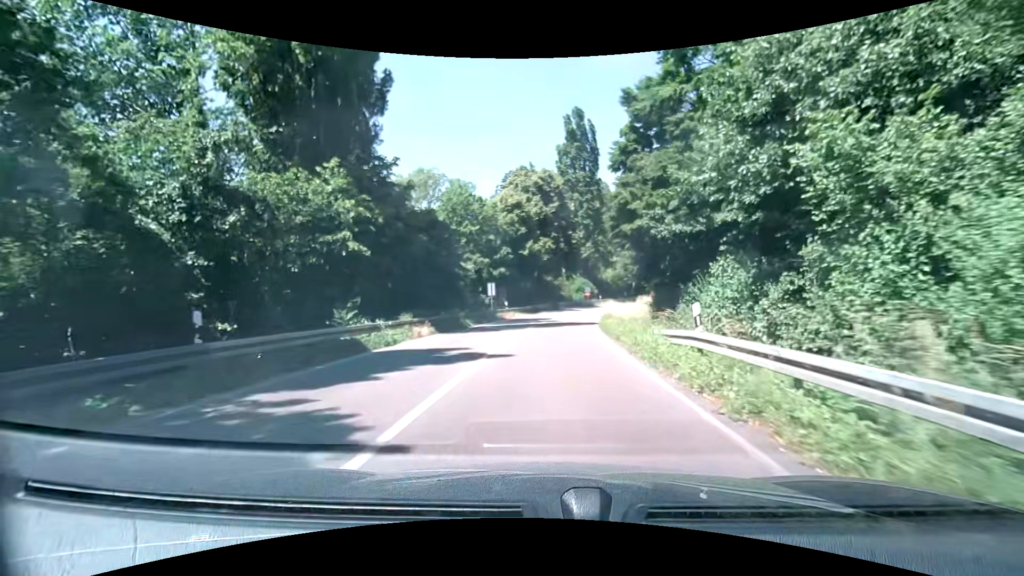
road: trunk_link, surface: asphalt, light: Day
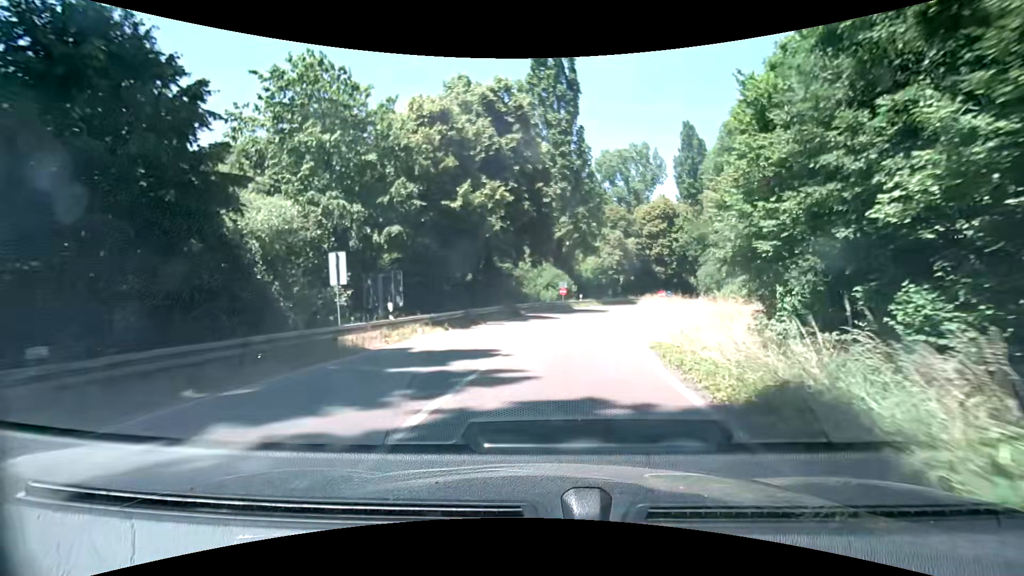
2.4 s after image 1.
(+0.6, +26.1) m; +5°
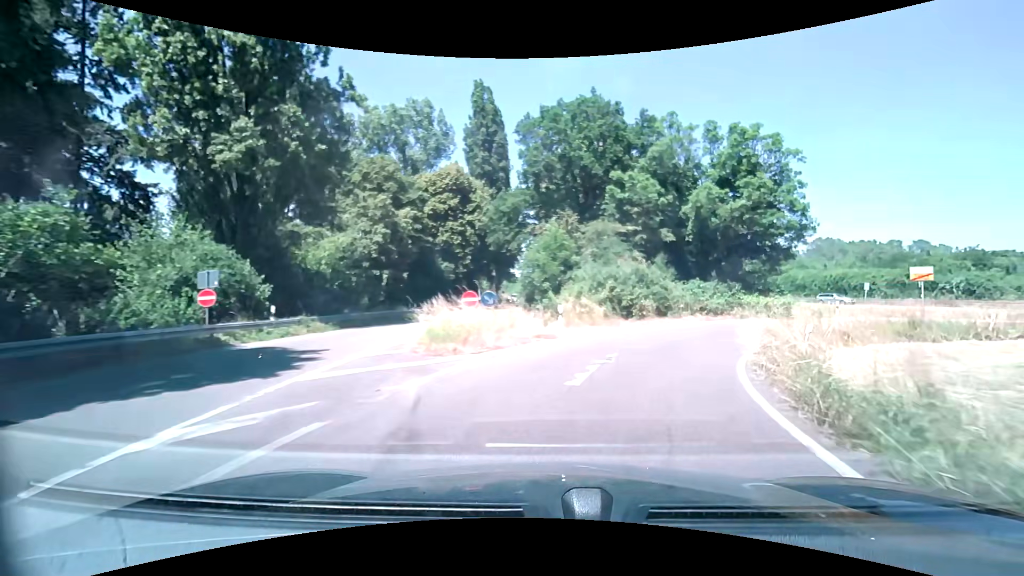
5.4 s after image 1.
(+4.6, +29.8) m; +24°
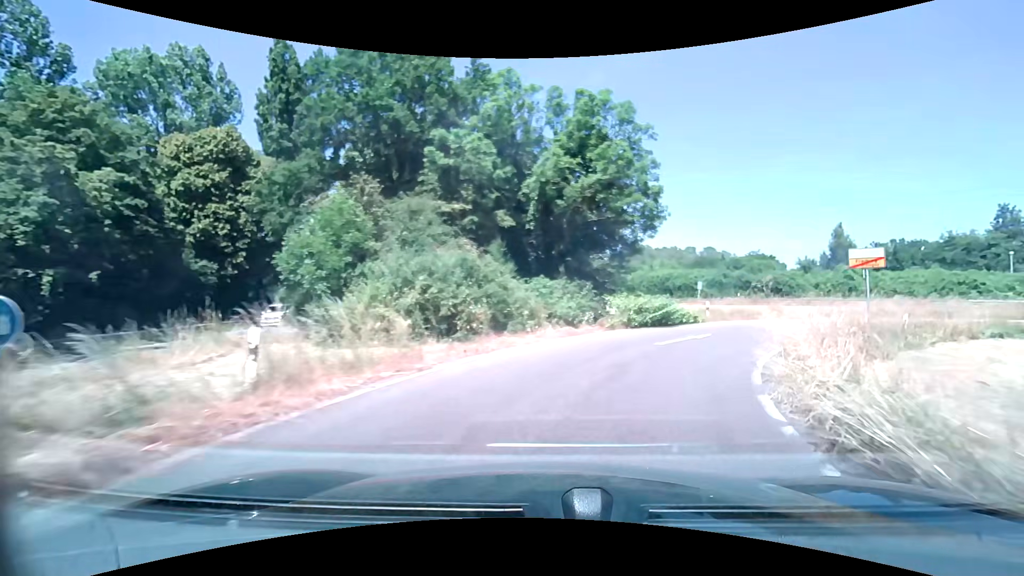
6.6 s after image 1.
(+1.9, +11.2) m; +20°
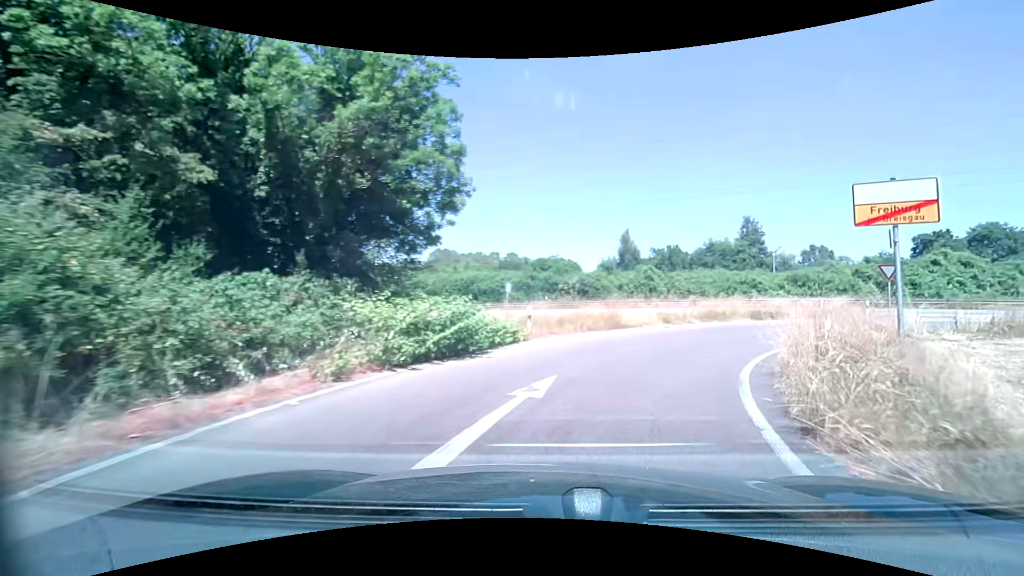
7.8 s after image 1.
(+2.0, +10.8) m; +22°
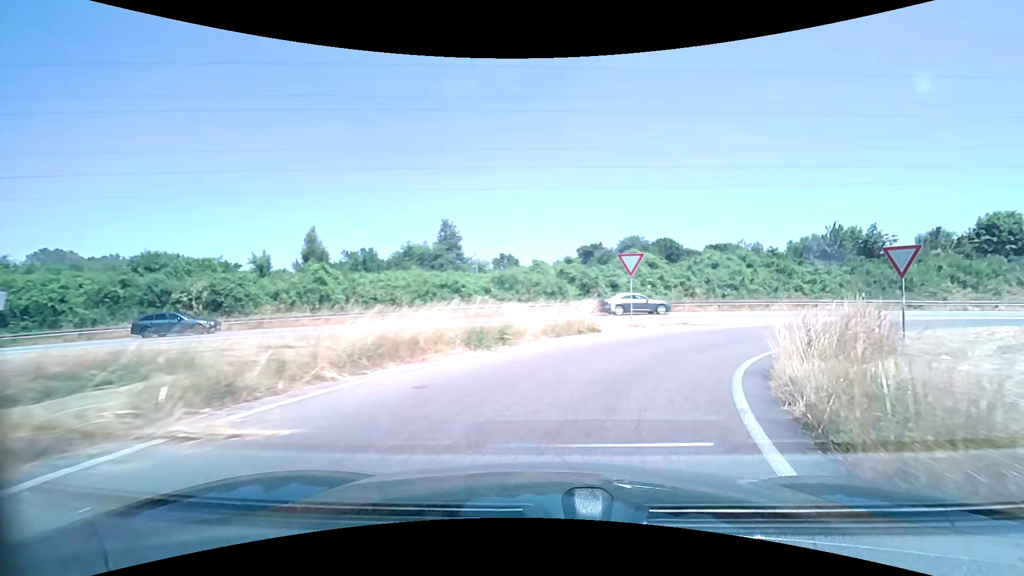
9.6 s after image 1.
(+4.6, +15.7) m; +31°
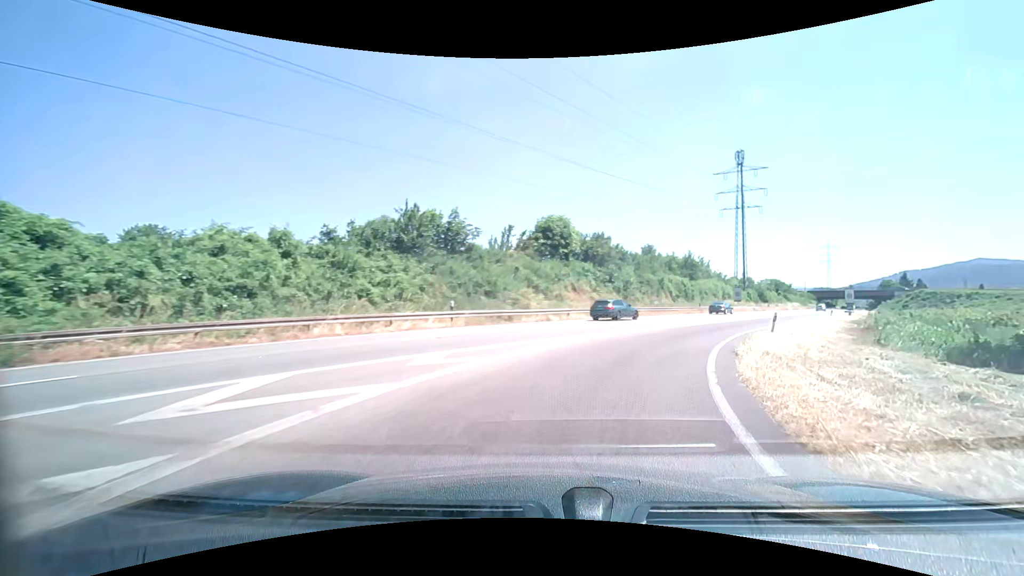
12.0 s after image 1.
(+9.7, +20.4) m; +48°
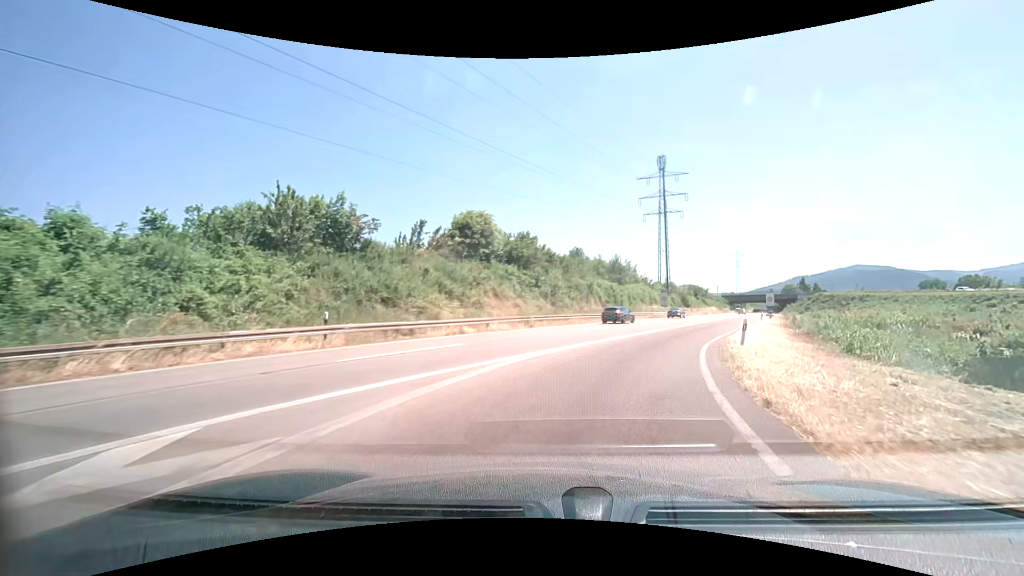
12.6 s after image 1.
(+0.5, +6.4) m; +8°
(+1, +10) (+4, +20) (+7, +29) (+11, +38) (+16, +47) (+20, +56) (+23, +65) (+27, +75) (+31, +84) (+35, +93) m
